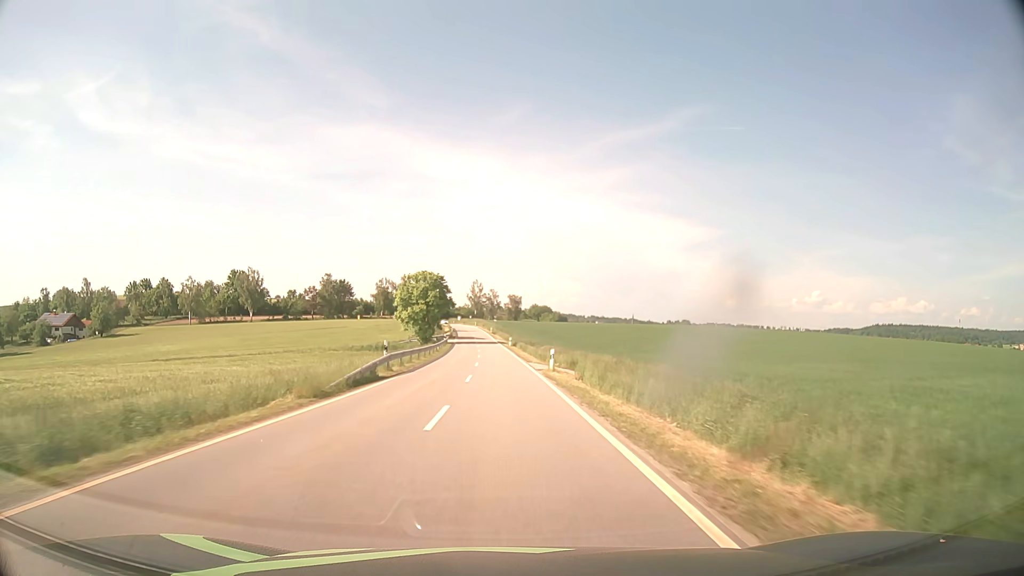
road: tertiary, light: Day
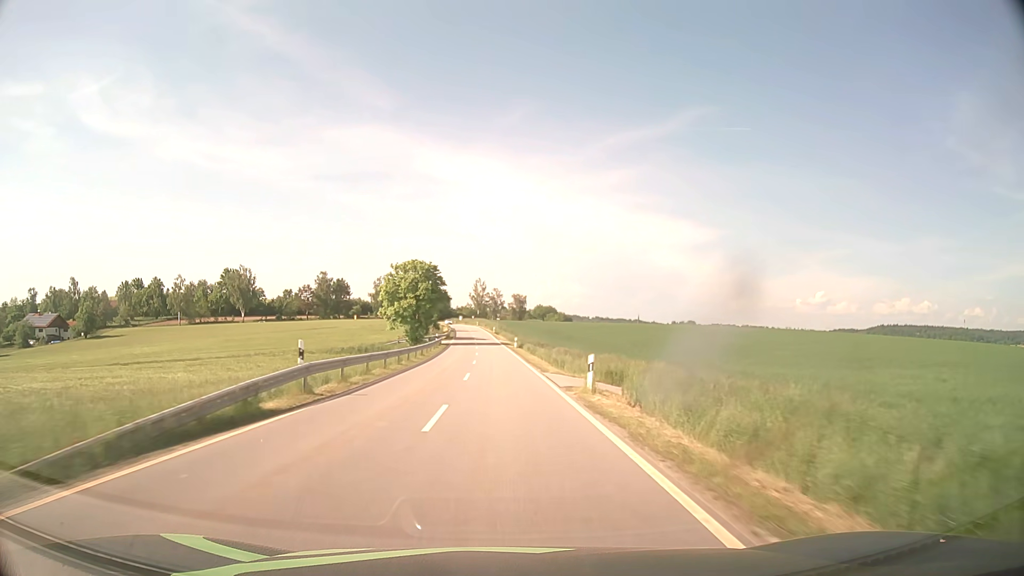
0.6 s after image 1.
(0.0, +12.5) m; 0°
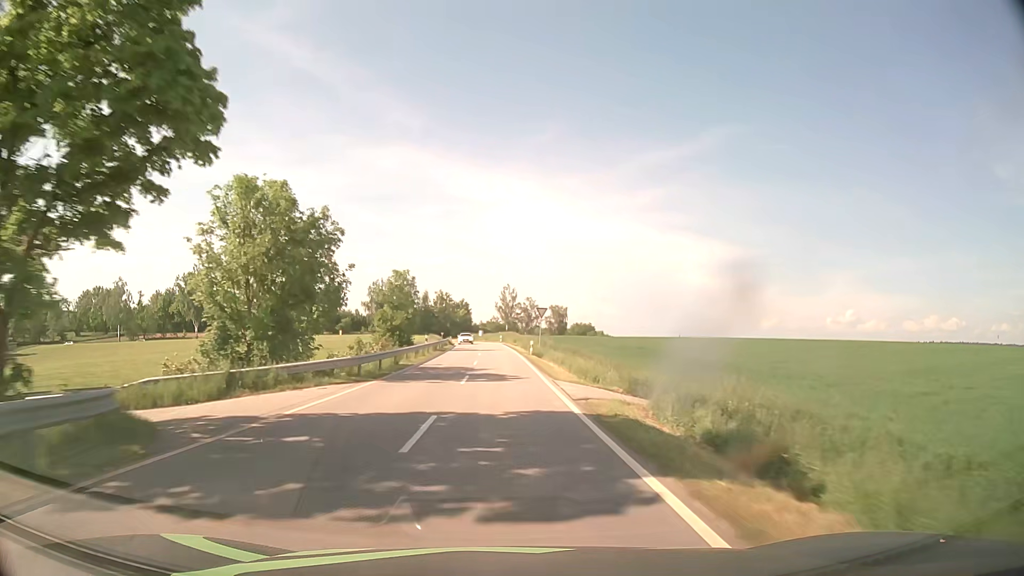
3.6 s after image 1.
(-1.4, +62.7) m; -3°
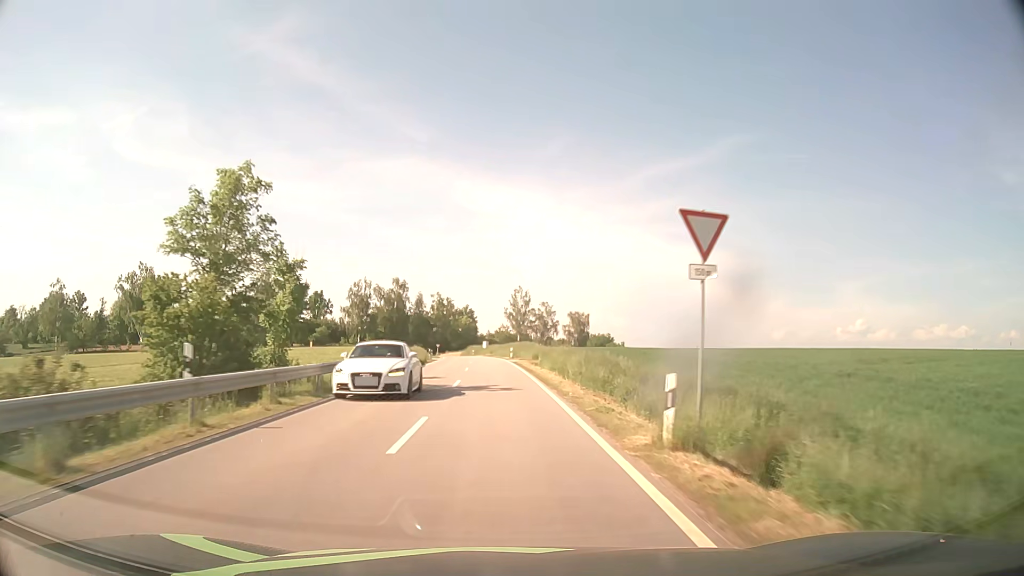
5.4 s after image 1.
(-0.2, +36.5) m; -1°
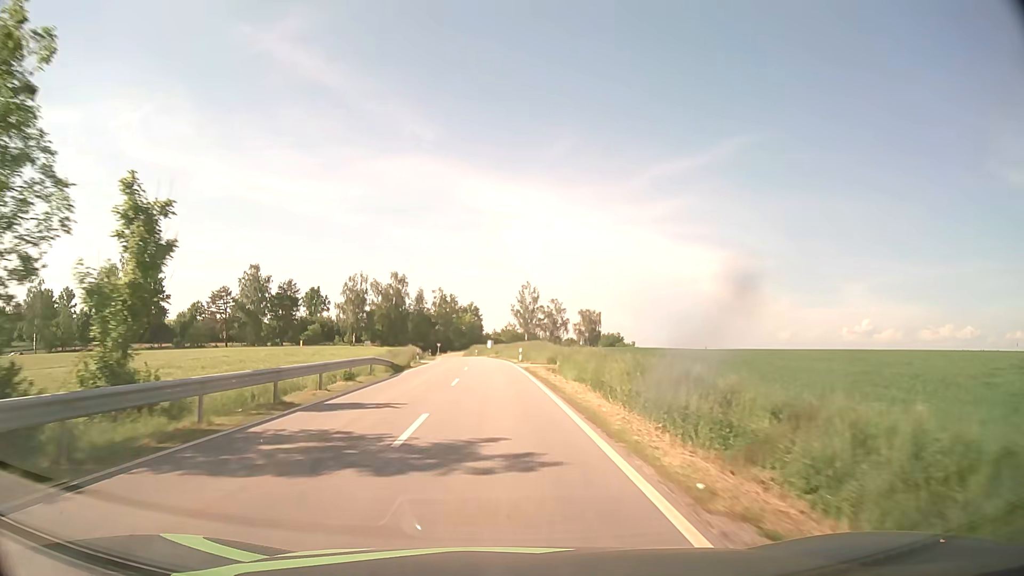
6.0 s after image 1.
(-0.1, +11.6) m; -1°
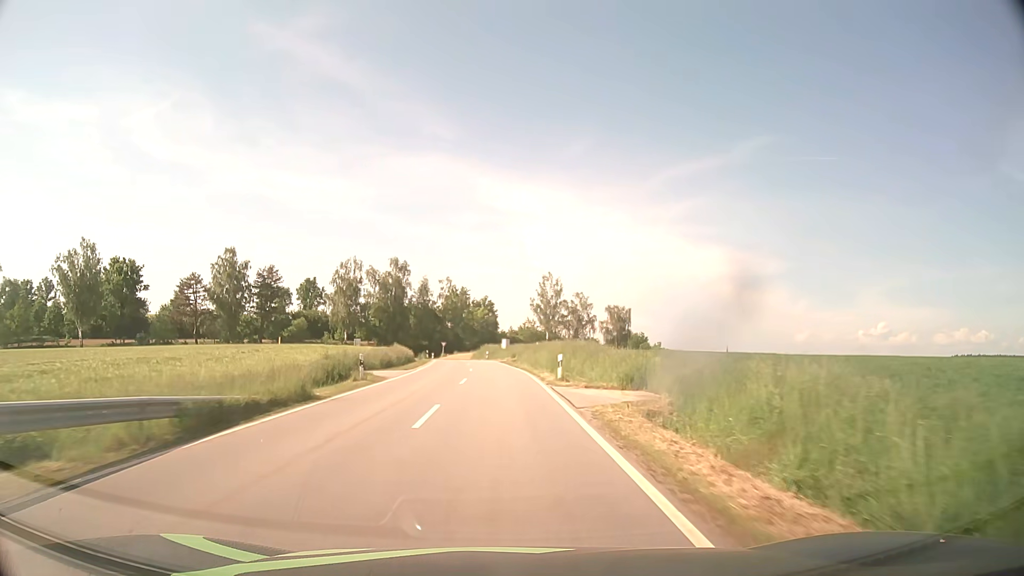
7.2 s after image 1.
(-0.3, +22.2) m; -2°
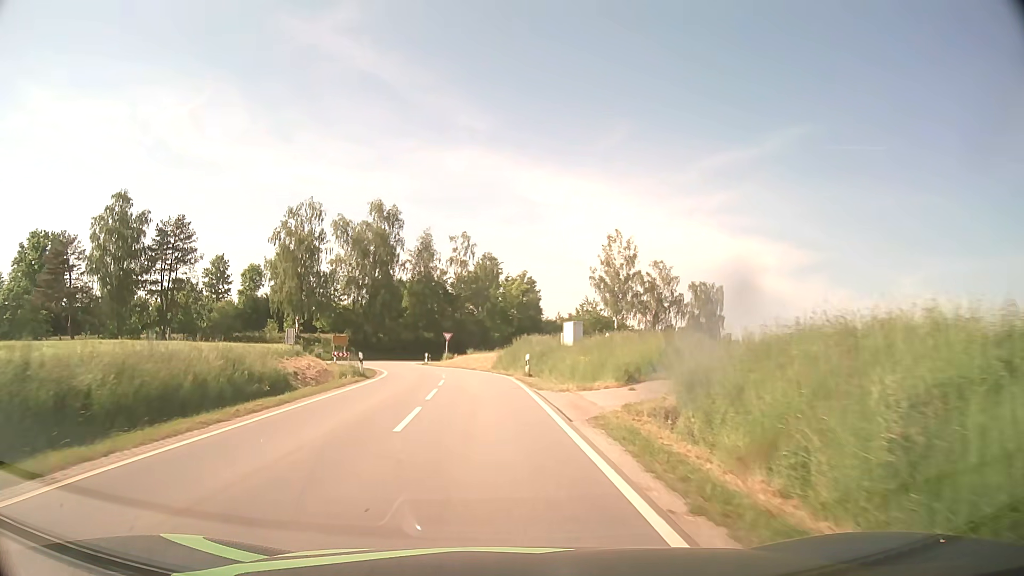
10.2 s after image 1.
(-1.1, +48.8) m; -3°
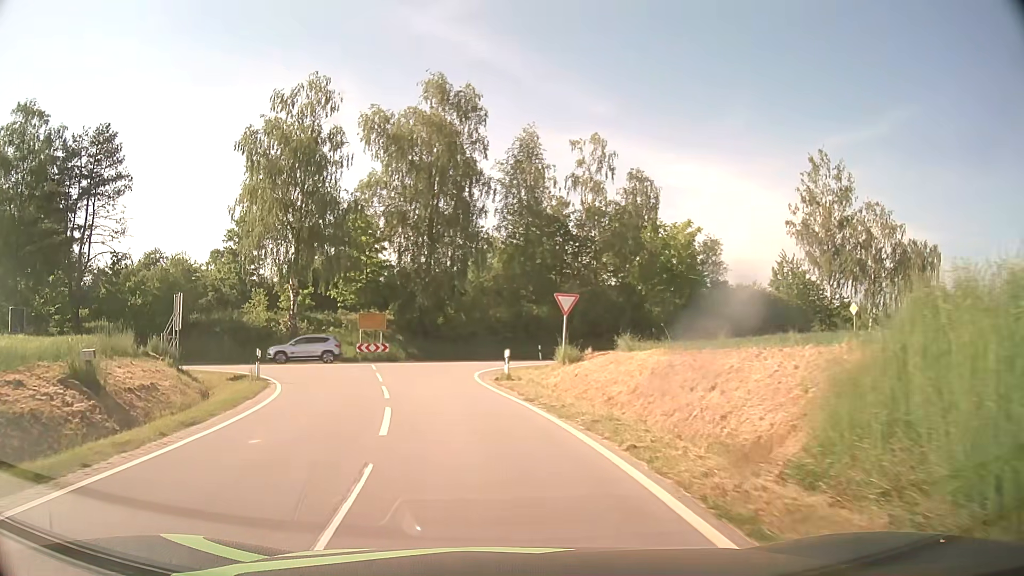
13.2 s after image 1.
(-2.3, +36.3) m; -11°
(-1, +10) (-2, +20) (-2, +30) (+3, +38) (+12, +43) (+21, +47) (+30, +51) (+39, +56) (+48, +61) (+56, +67) m
